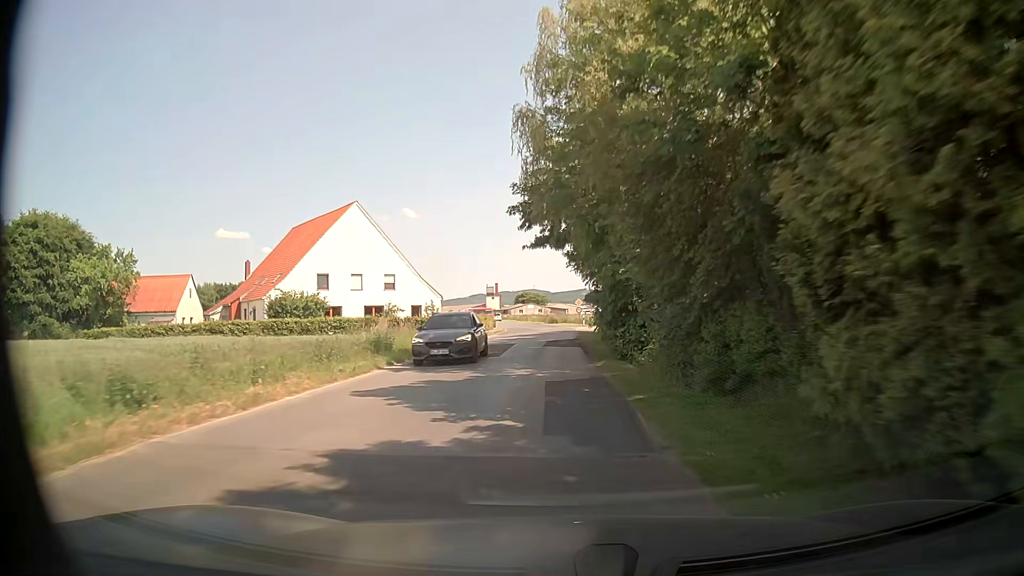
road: unclassified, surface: asphalt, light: Day
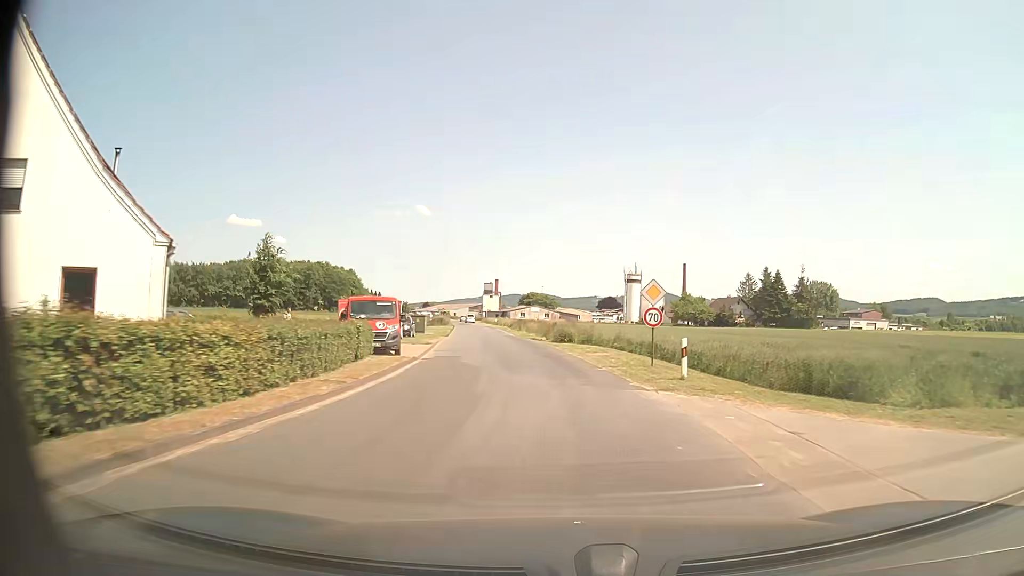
(0.0, +45.9) m; 0°
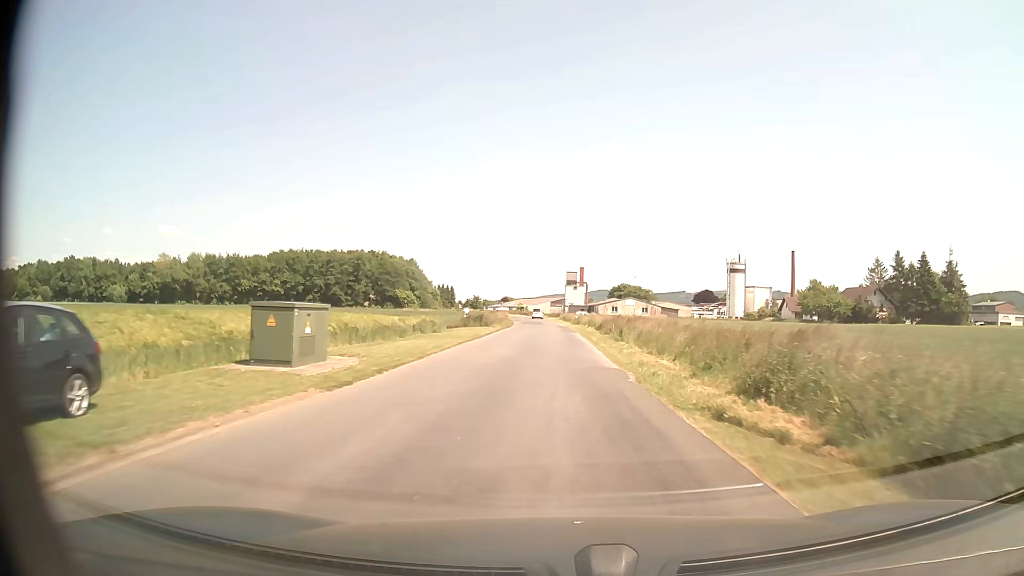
(-2.4, +38.6) m; -8°
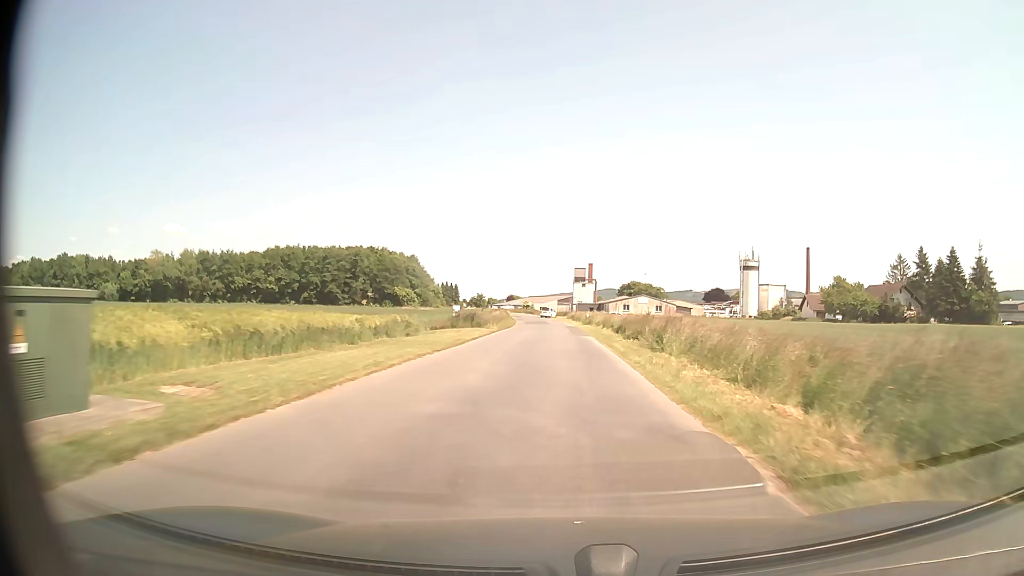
(-0.1, +9.9) m; -1°
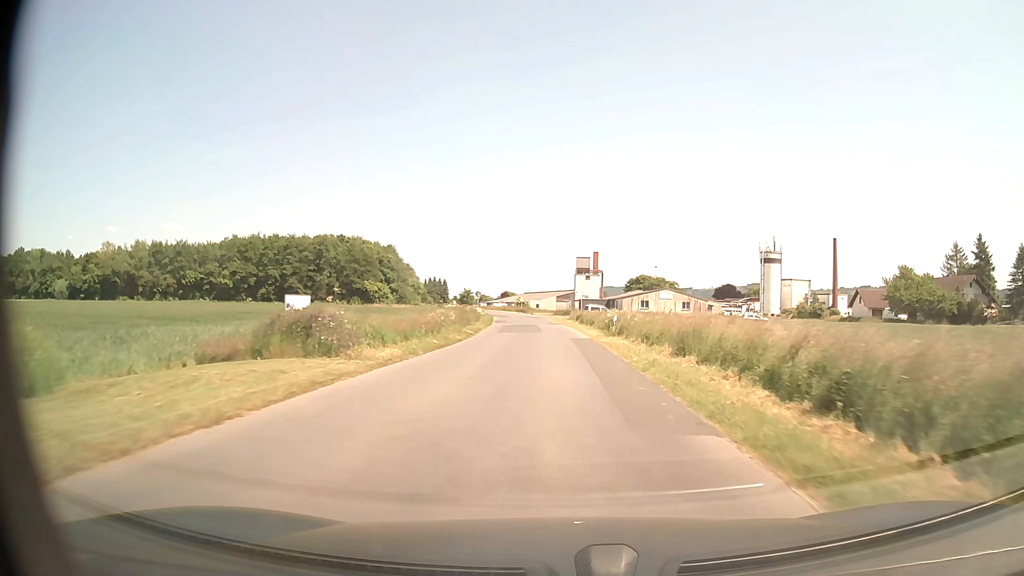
(+0.1, +29.9) m; 0°
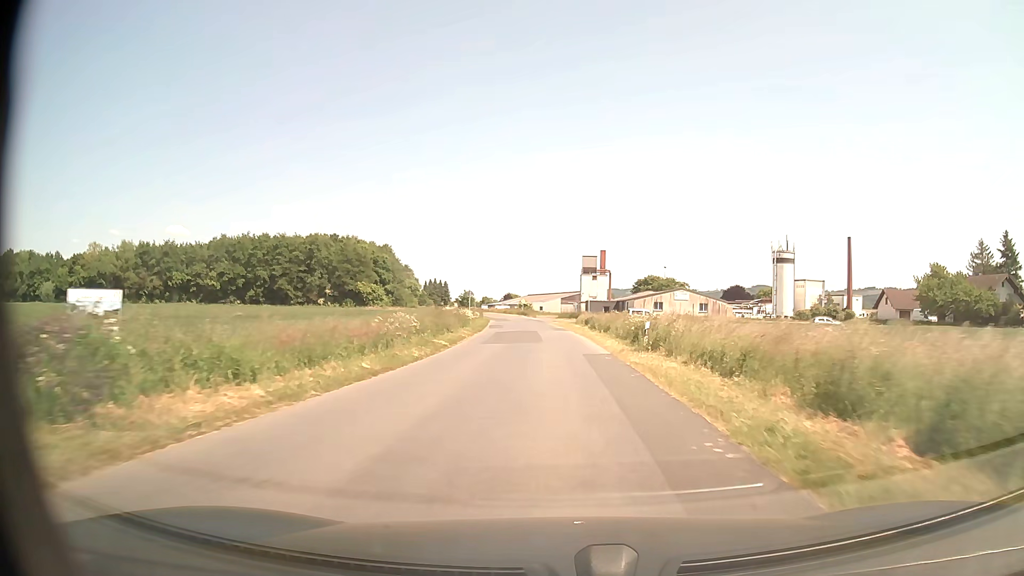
(0.0, +9.5) m; -1°
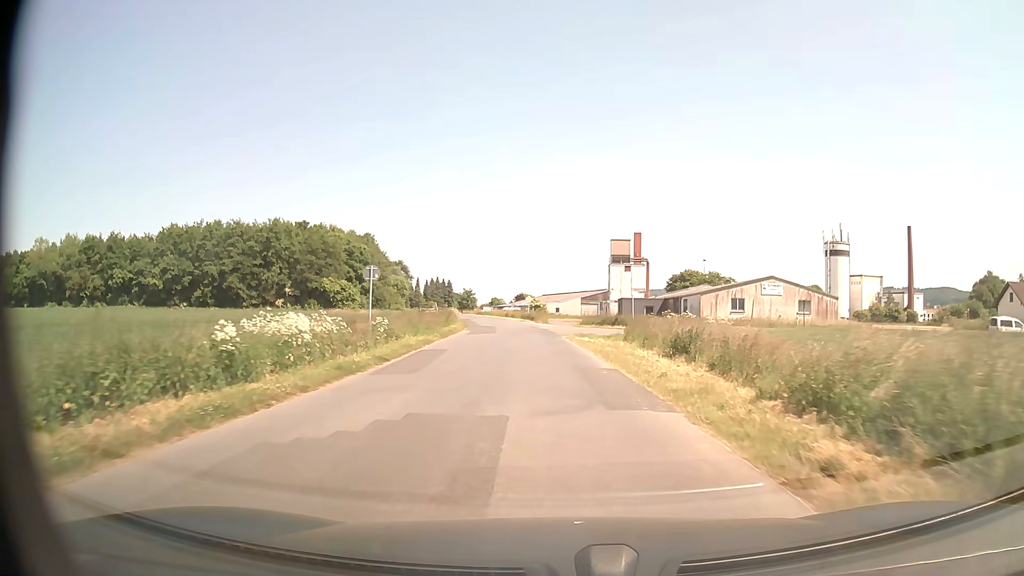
(-0.3, +33.9) m; -1°
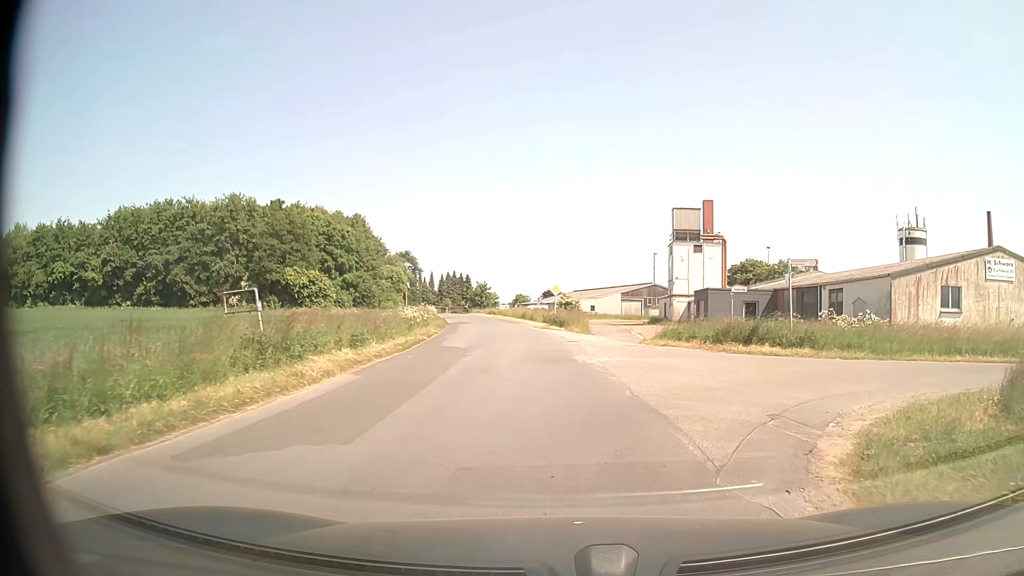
(-0.9, +30.0) m; -3°
